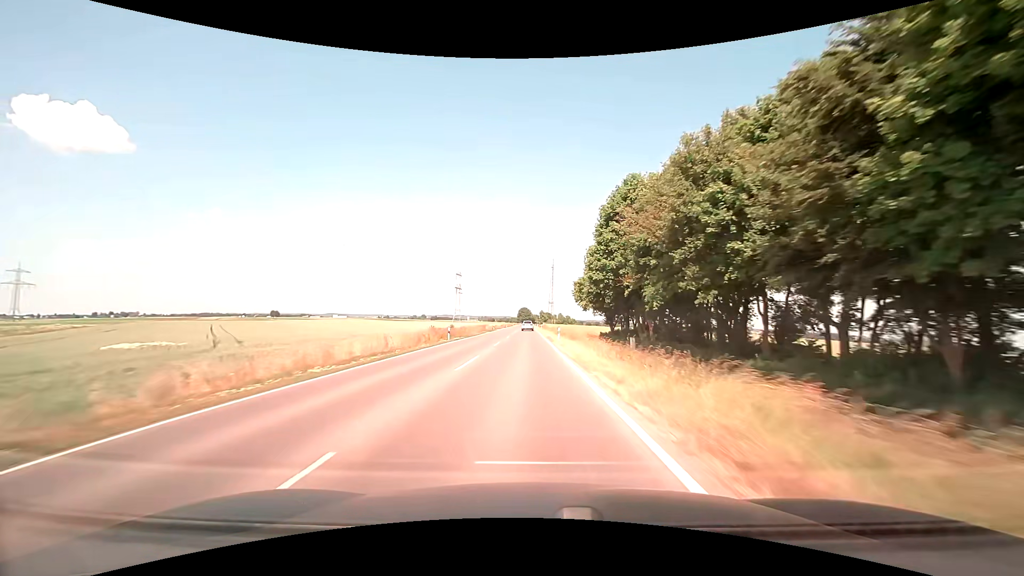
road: tertiary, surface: asphalt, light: Day
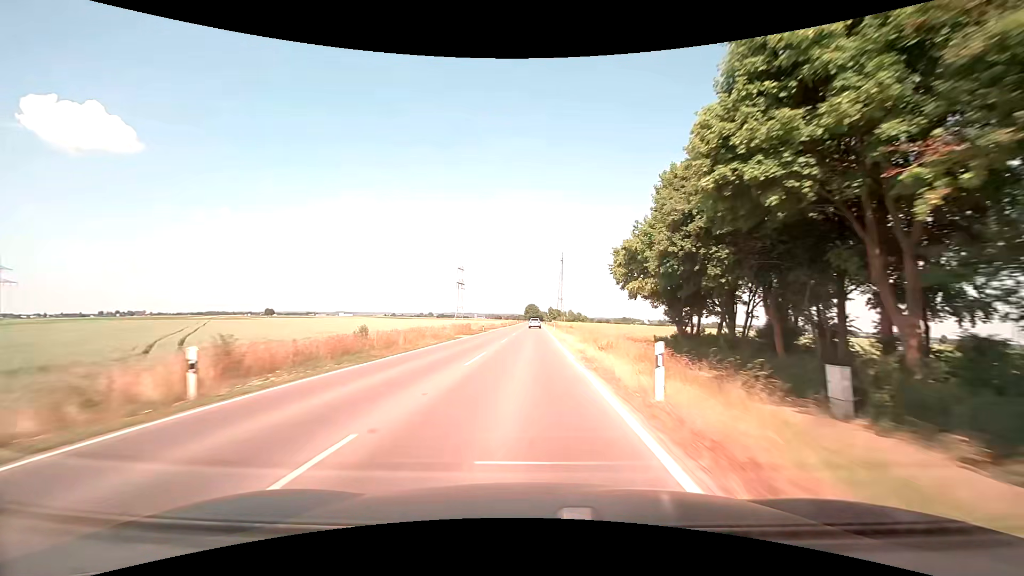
(-0.2, +29.4) m; -1°
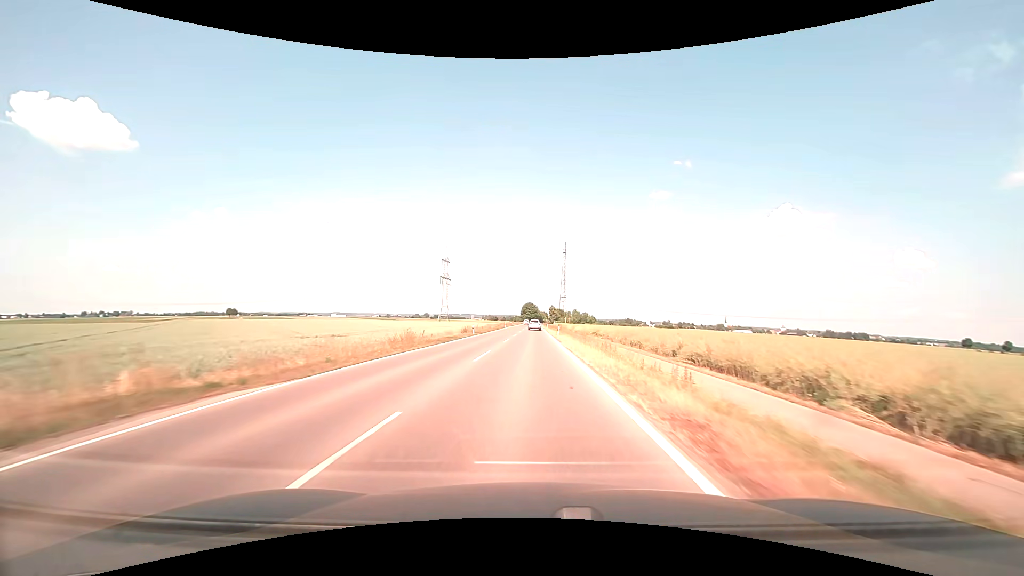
(-0.1, +59.0) m; 0°
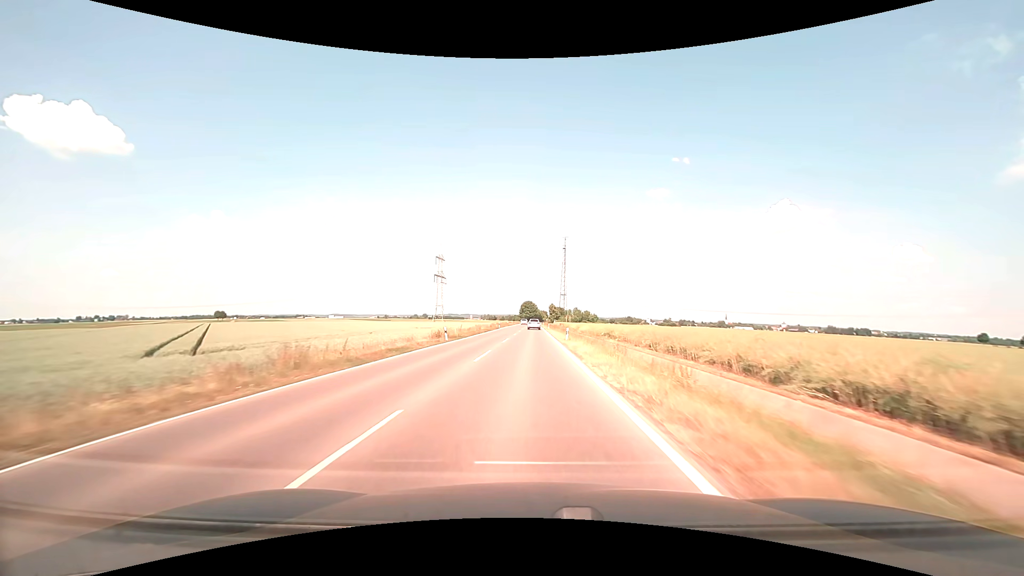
(0.0, +14.8) m; 0°
(0, +10) (0, +20) (0, +30) (0, +40) (0, +50) (0, +60) (0, +70) (0, +80) (0, +90) (0, +100) m
